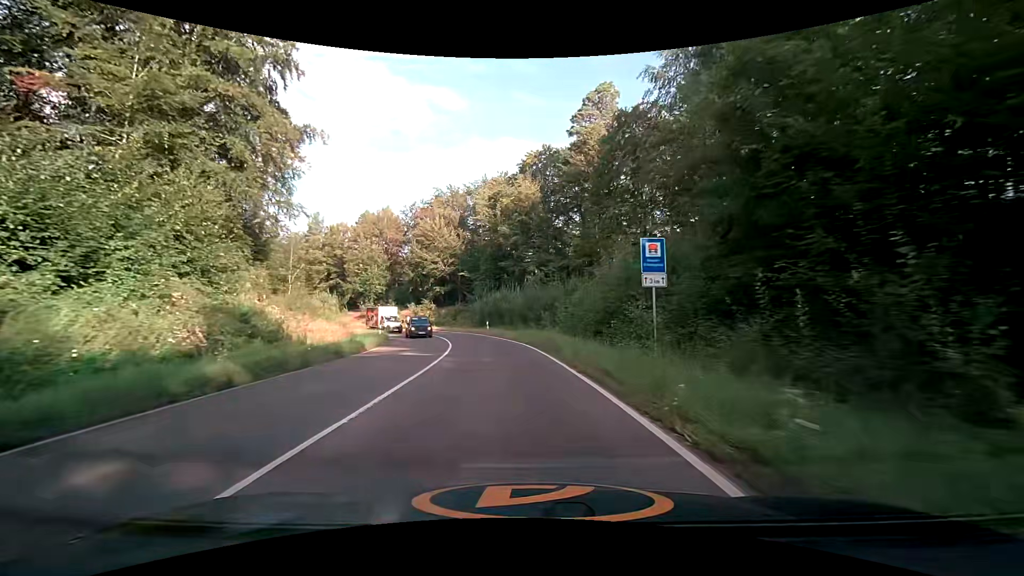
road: trunk_link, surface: asphalt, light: Day
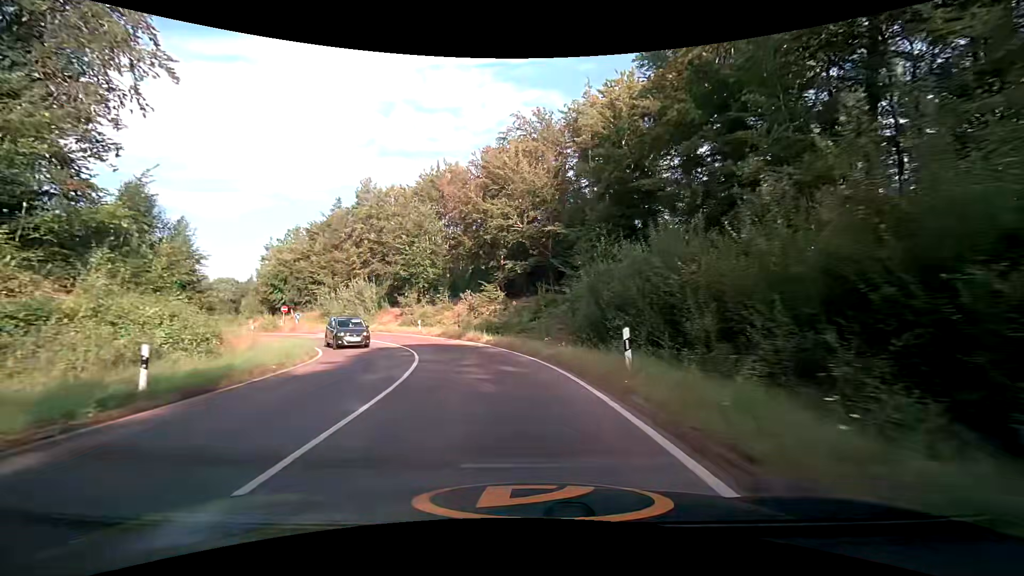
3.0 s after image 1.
(-3.0, +36.1) m; -12°
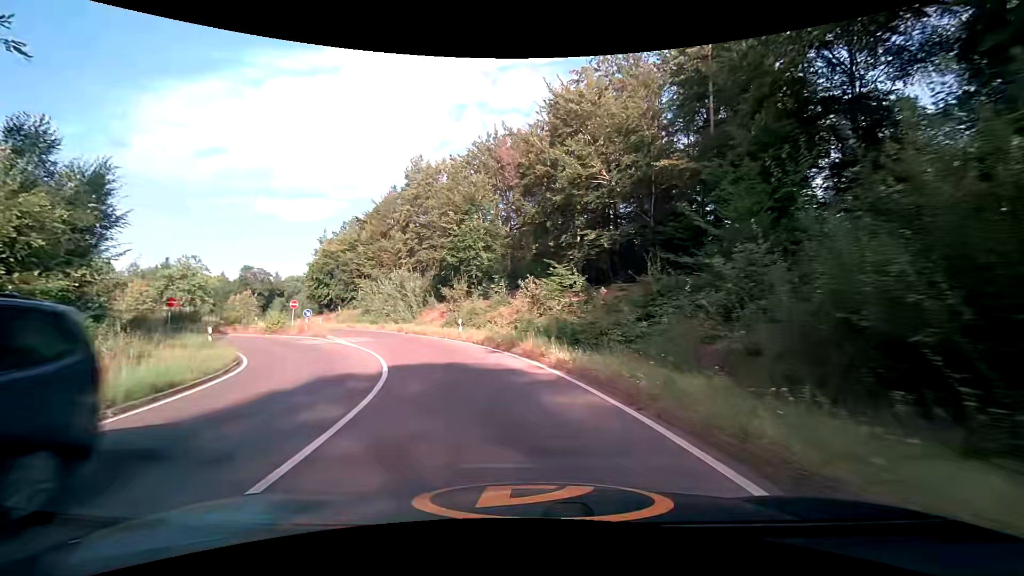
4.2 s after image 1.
(-0.8, +14.0) m; -8°
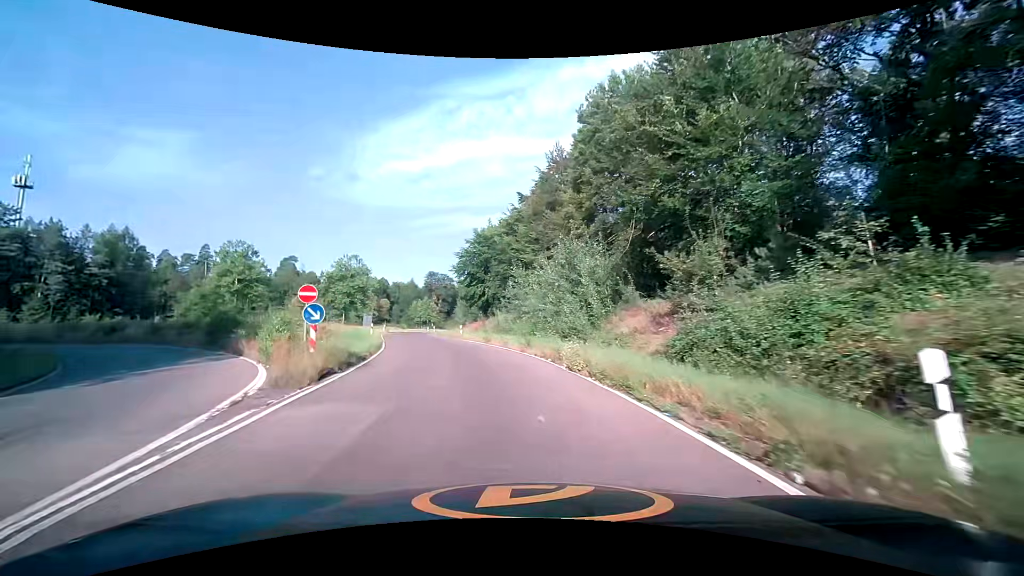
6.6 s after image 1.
(-4.8, +25.6) m; -21°
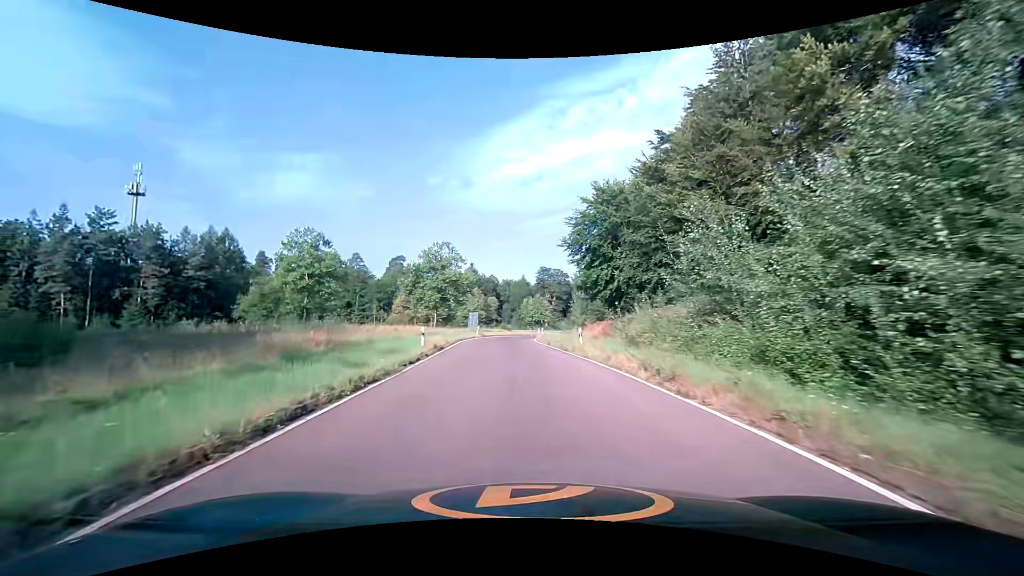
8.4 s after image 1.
(-2.4, +20.5) m; -13°
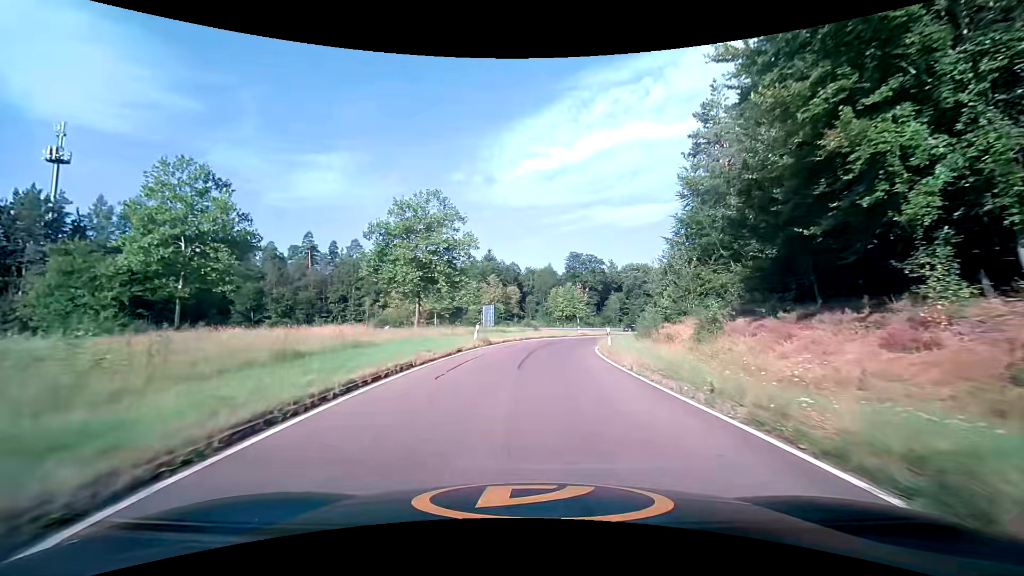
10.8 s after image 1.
(-1.5, +29.4) m; -3°
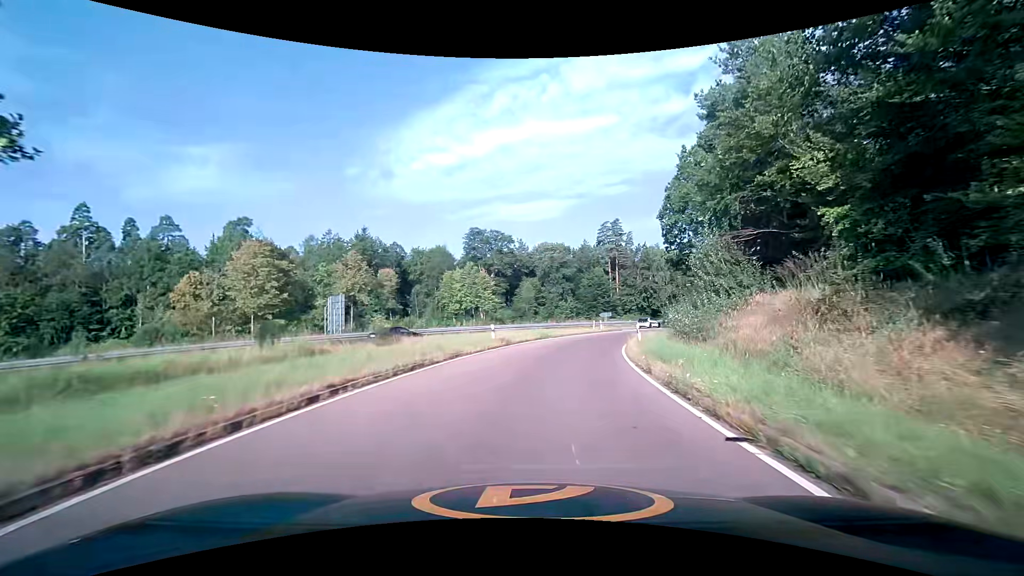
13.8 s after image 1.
(+2.7, +37.1) m; +11°
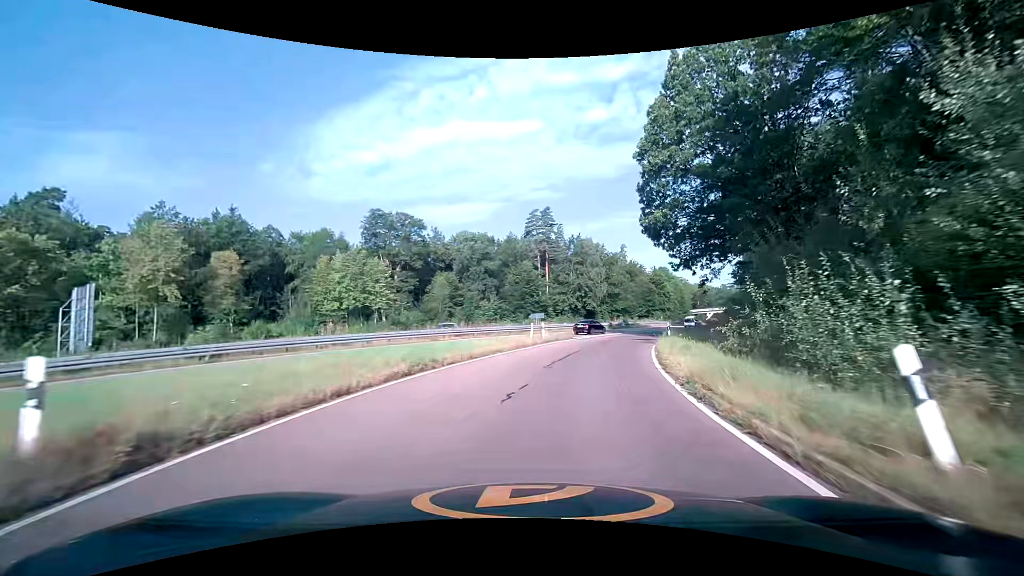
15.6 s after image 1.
(+1.7, +22.3) m; +9°
(0, +10) (+2, +20) (+4, +30) (+7, +39) (+10, +49) (+15, +57) (+20, +66) (+24, +75) (+29, +84) (+34, +92) m
